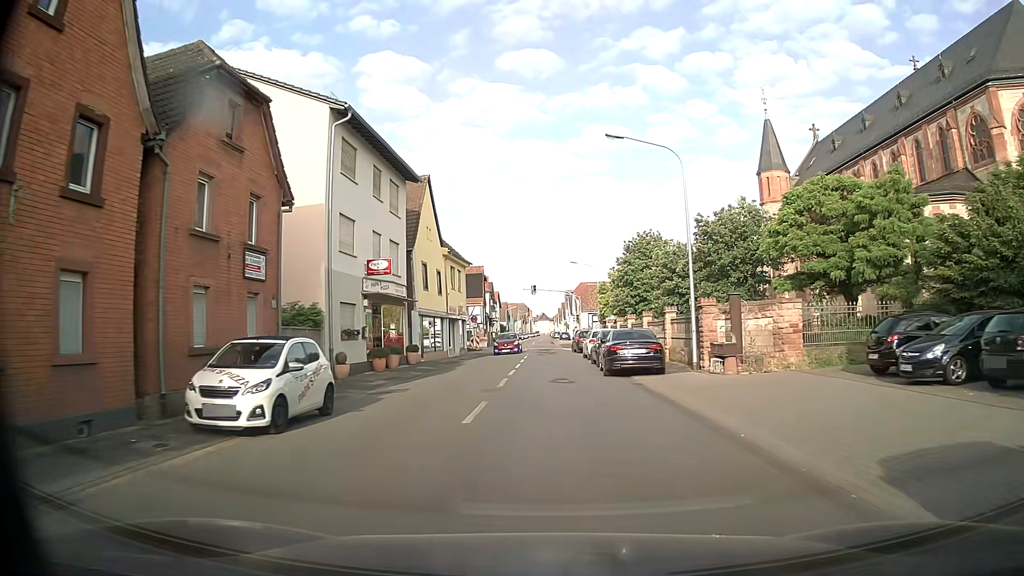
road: tertiary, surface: asphalt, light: Day
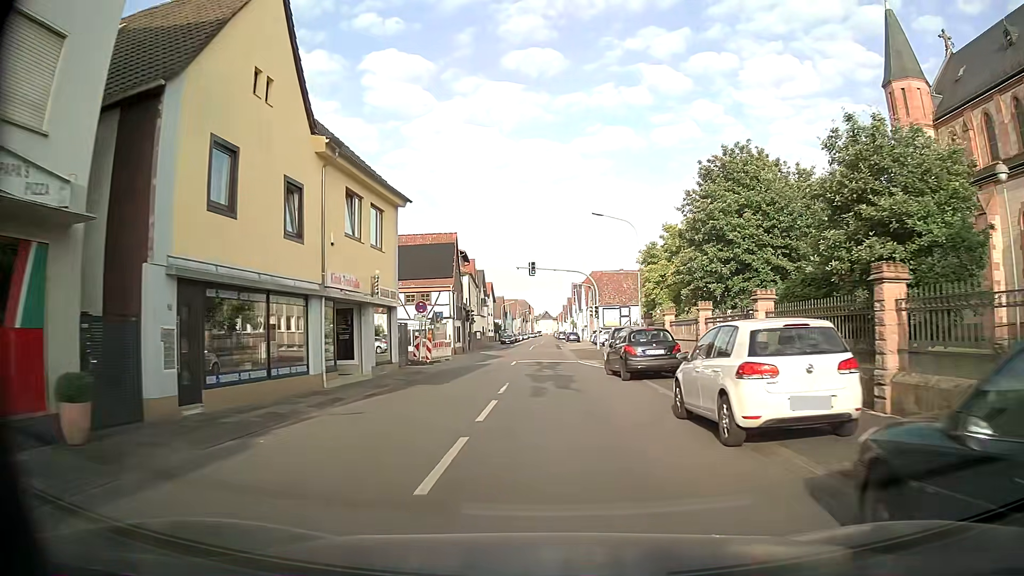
(-0.3, +25.1) m; -1°
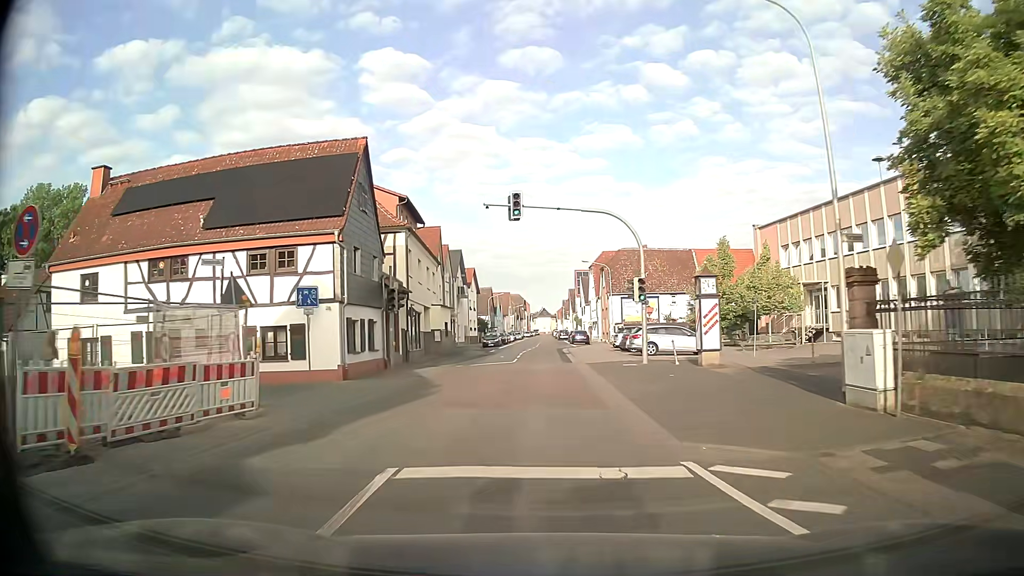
(+0.3, +25.5) m; +1°
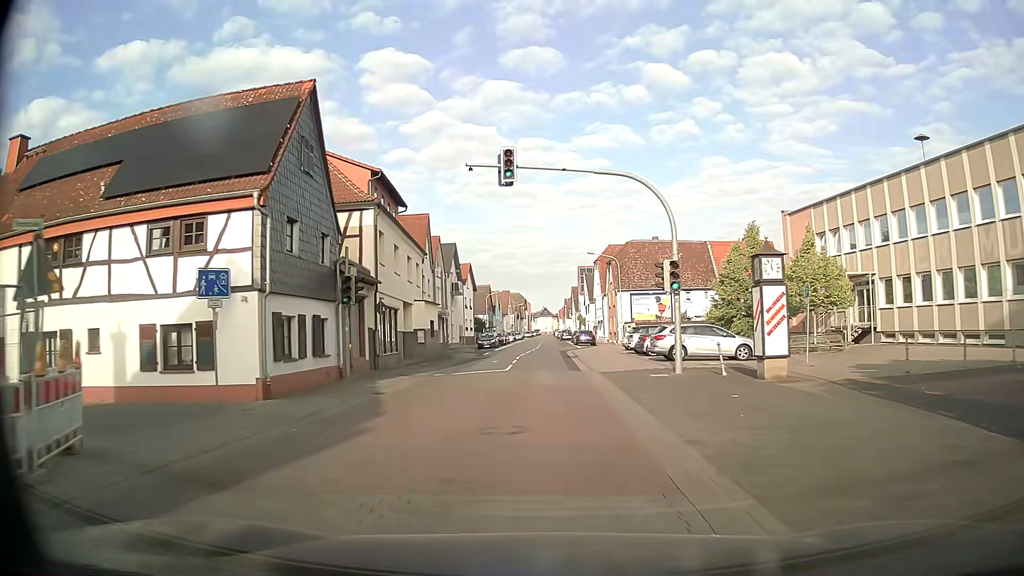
(0.0, +6.5) m; -1°
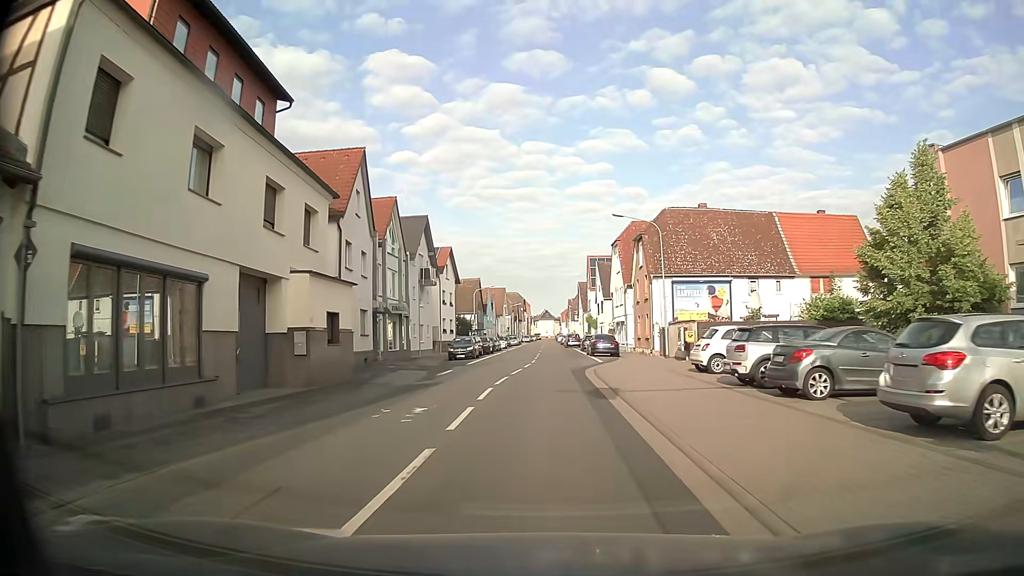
(+0.1, +19.7) m; +1°
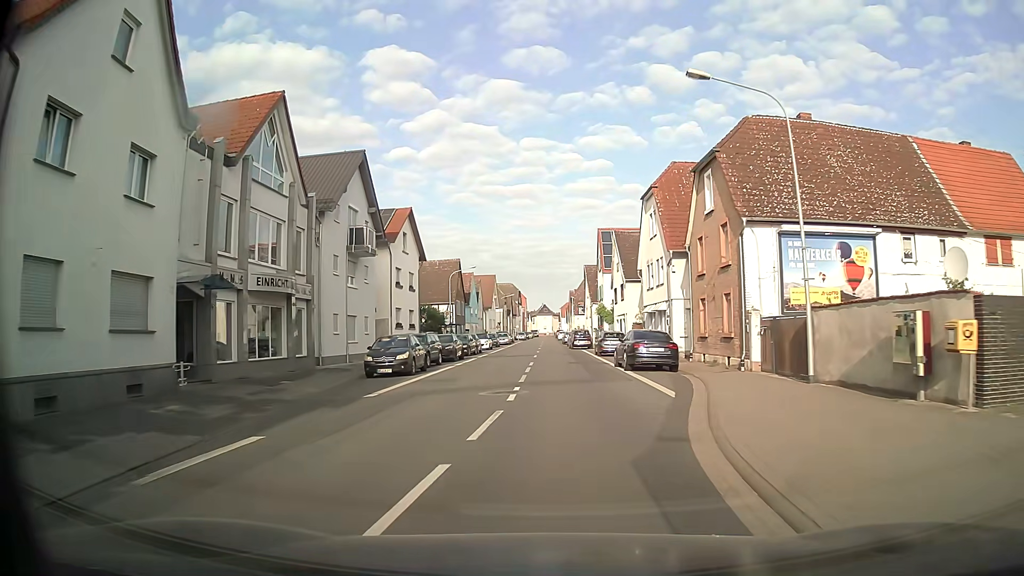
(-0.3, +20.0) m; -1°
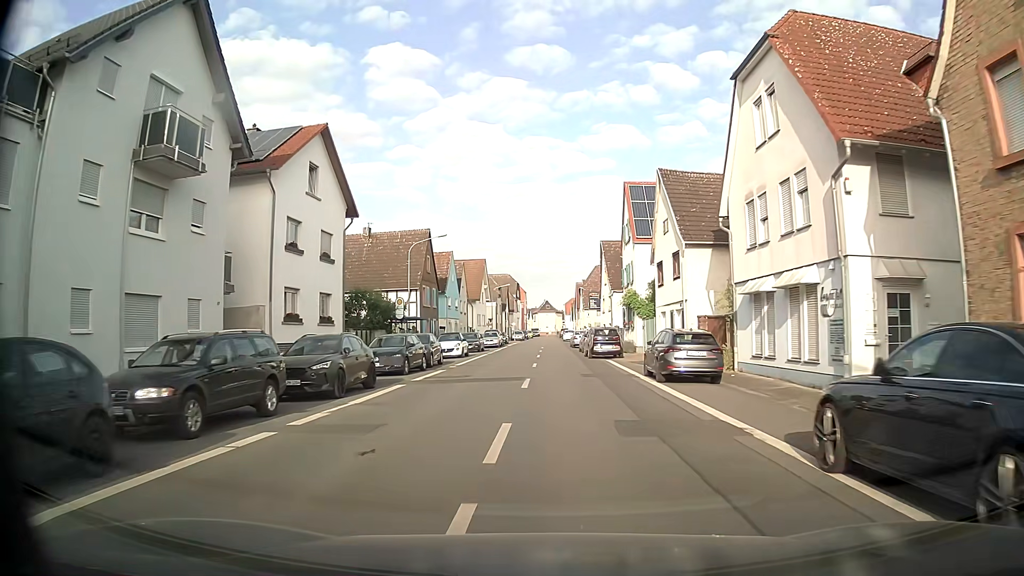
(+0.2, +20.3) m; +1°
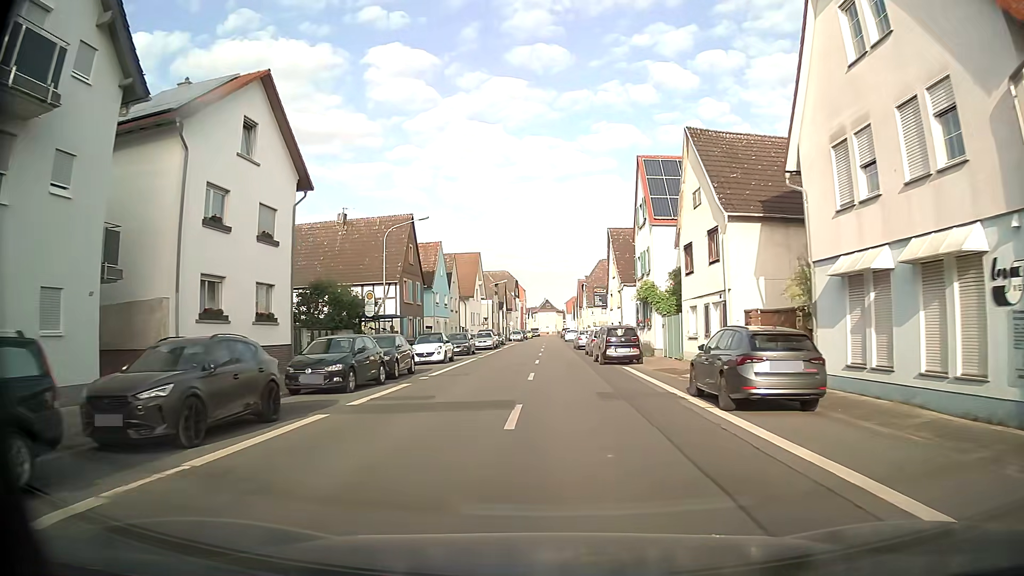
(0.0, +6.9) m; -1°
(0, +10) (0, +20) (0, +30) (0, +40) (0, +50) (0, +60) (+1, +70) (+1, +80) (+1, +90) (+1, +100) m
